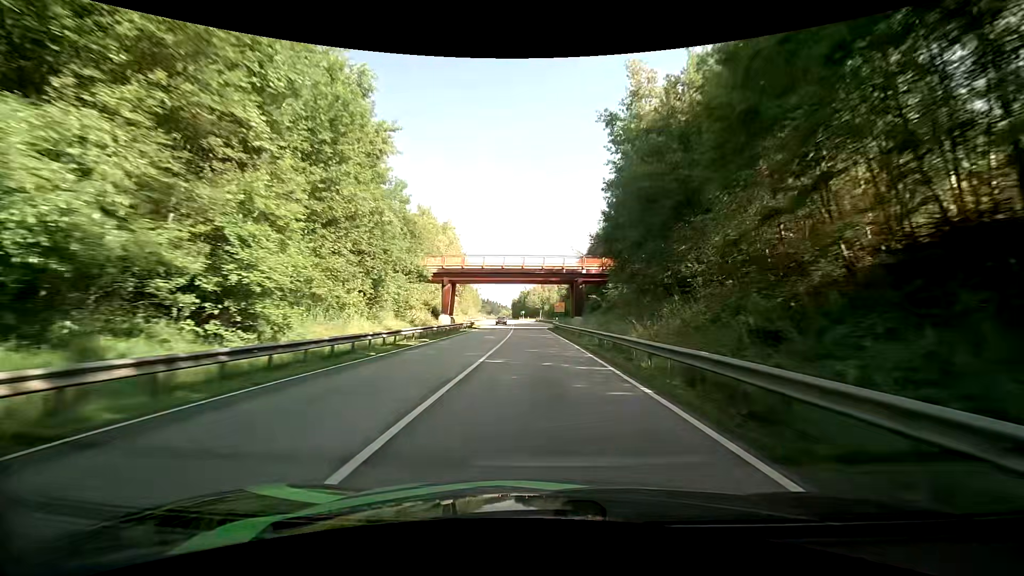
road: primary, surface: asphalt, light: Day
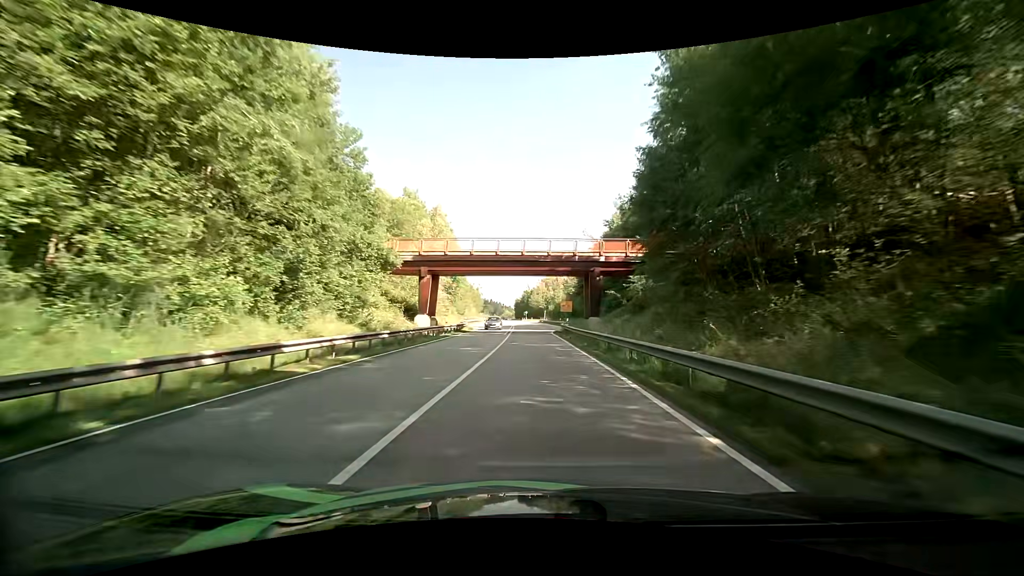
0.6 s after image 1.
(-0.1, +11.9) m; -1°
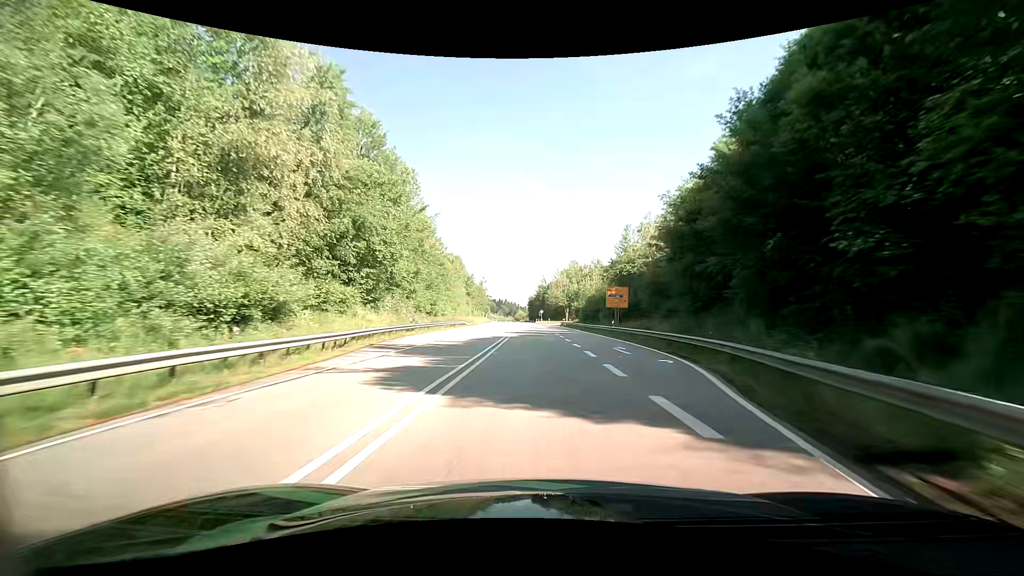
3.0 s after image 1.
(-0.8, +47.6) m; -3°
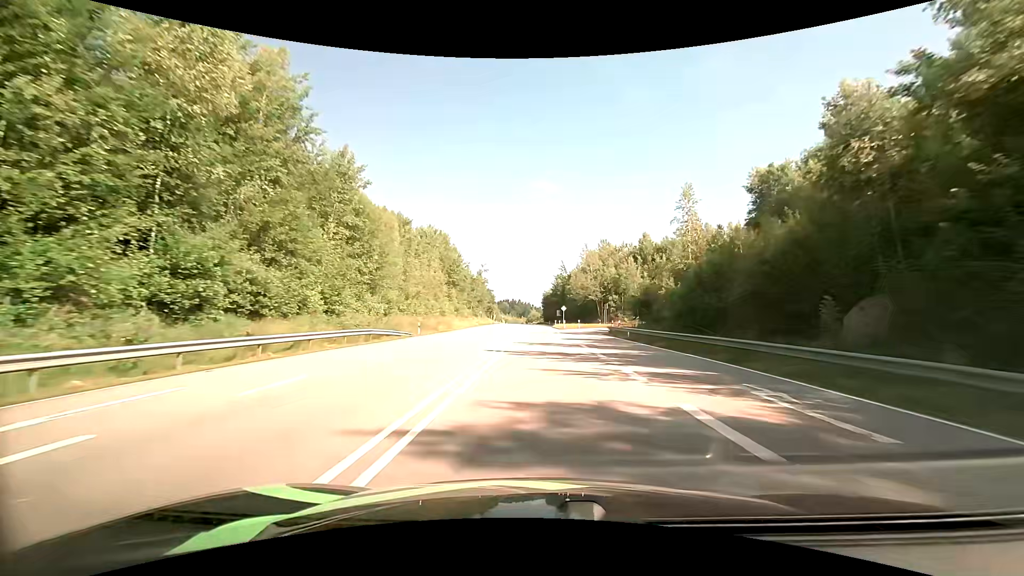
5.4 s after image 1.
(+0.1, +48.8) m; -1°
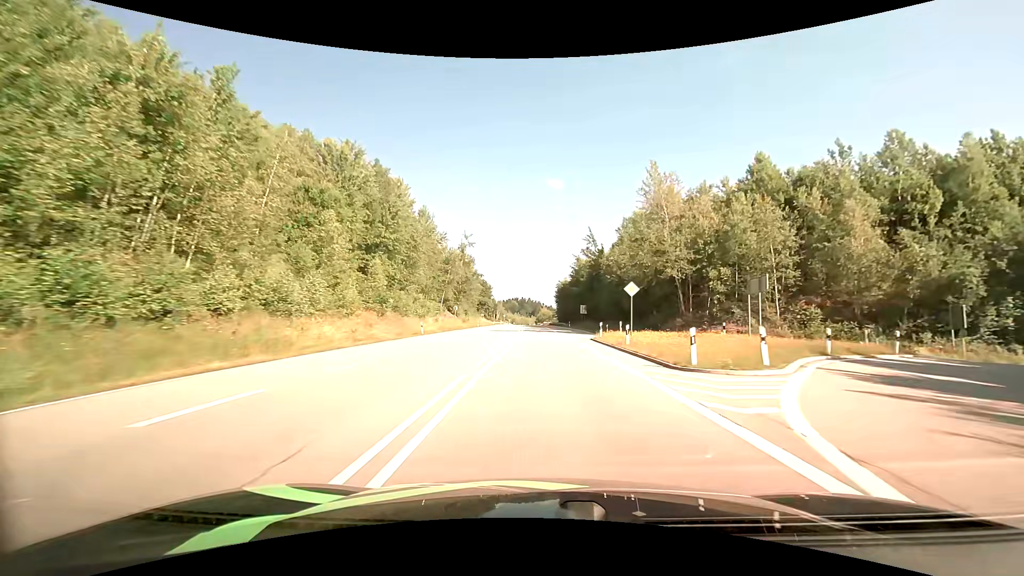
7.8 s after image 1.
(-0.7, +50.8) m; -1°
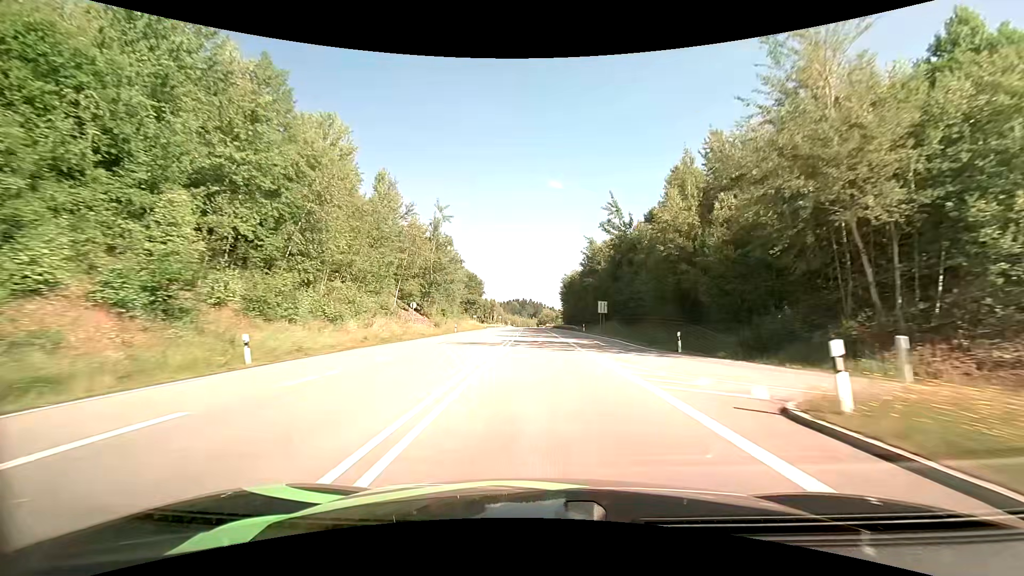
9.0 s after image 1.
(0.0, +26.1) m; 0°
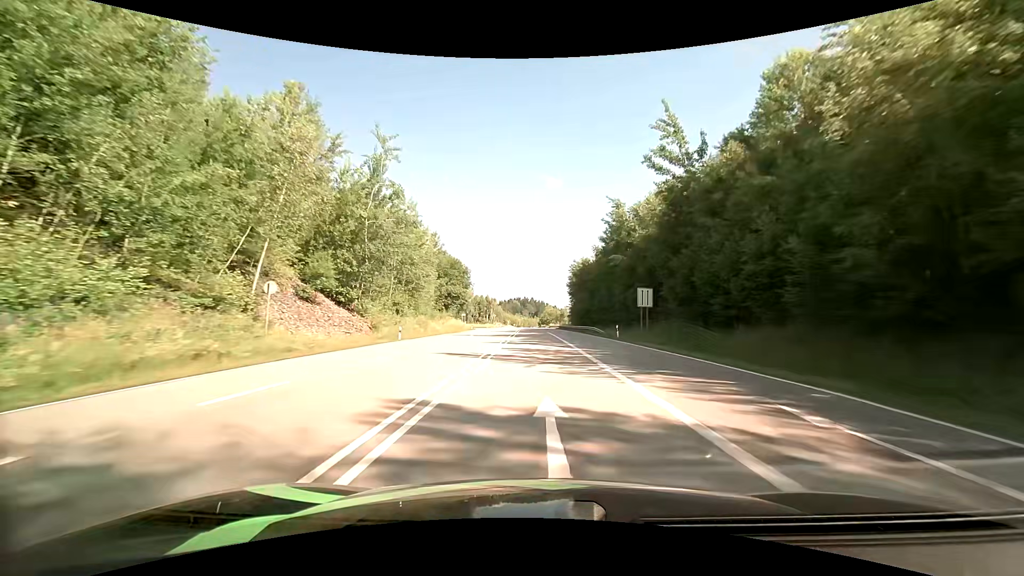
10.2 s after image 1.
(-0.1, +26.4) m; -1°
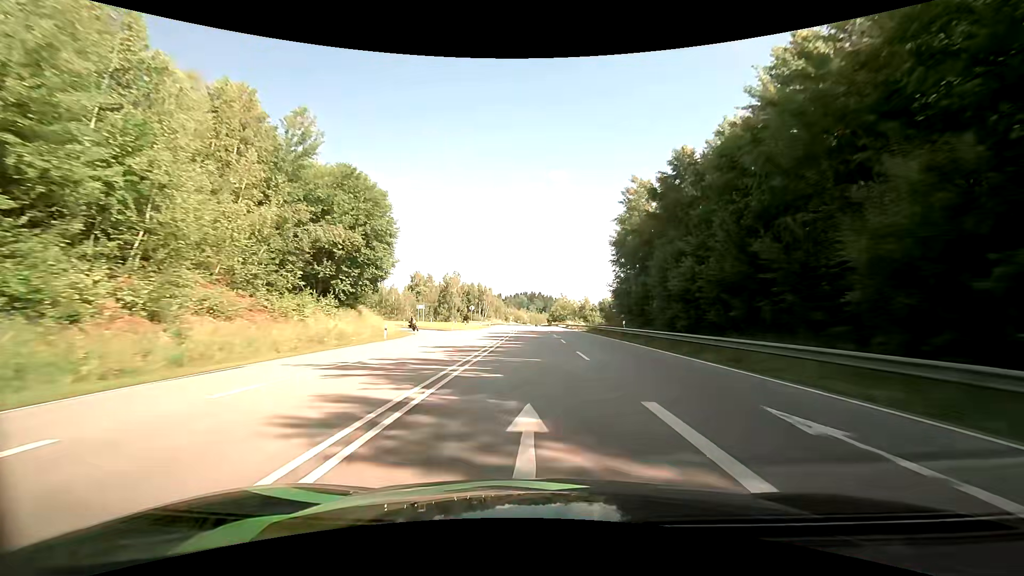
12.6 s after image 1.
(-0.2, +53.6) m; -1°
(0, +10) (0, +20) (0, +30) (0, +40) (+1, +50) (+1, +60) (+1, +70) (+1, +80) (+1, +90) (+1, +100) m
